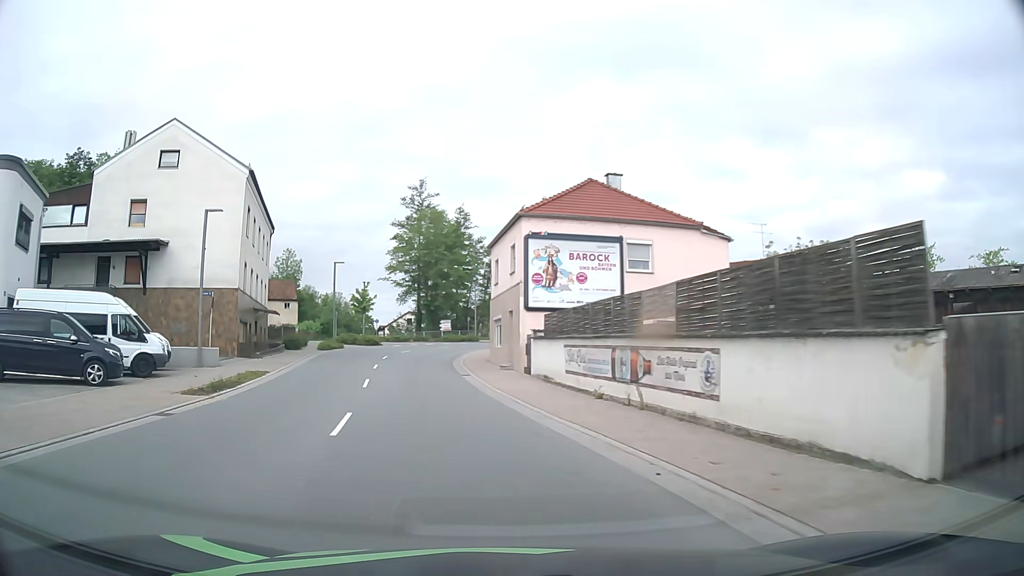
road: primary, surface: asphalt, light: Day
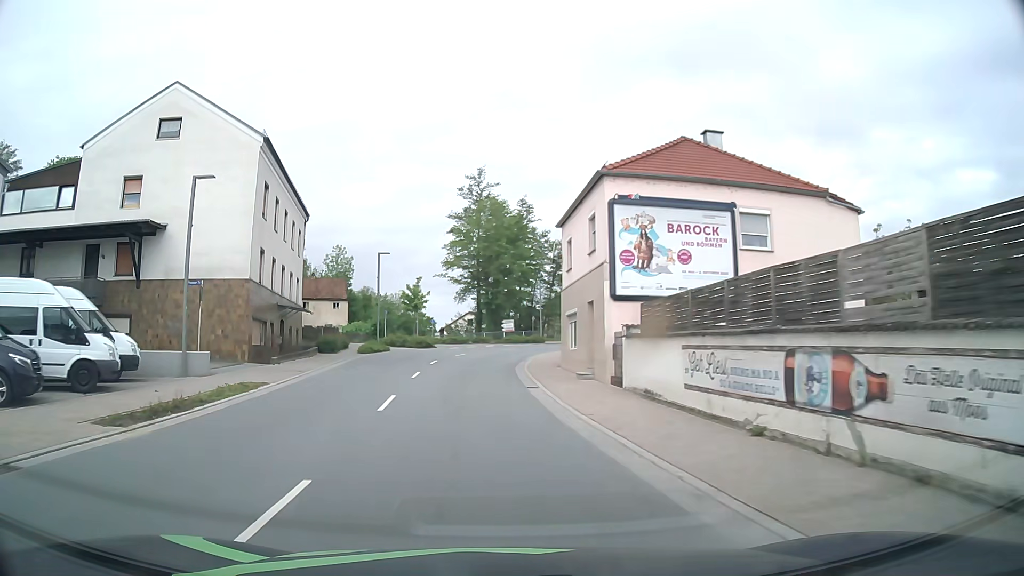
(-0.3, +6.5) m; -5°
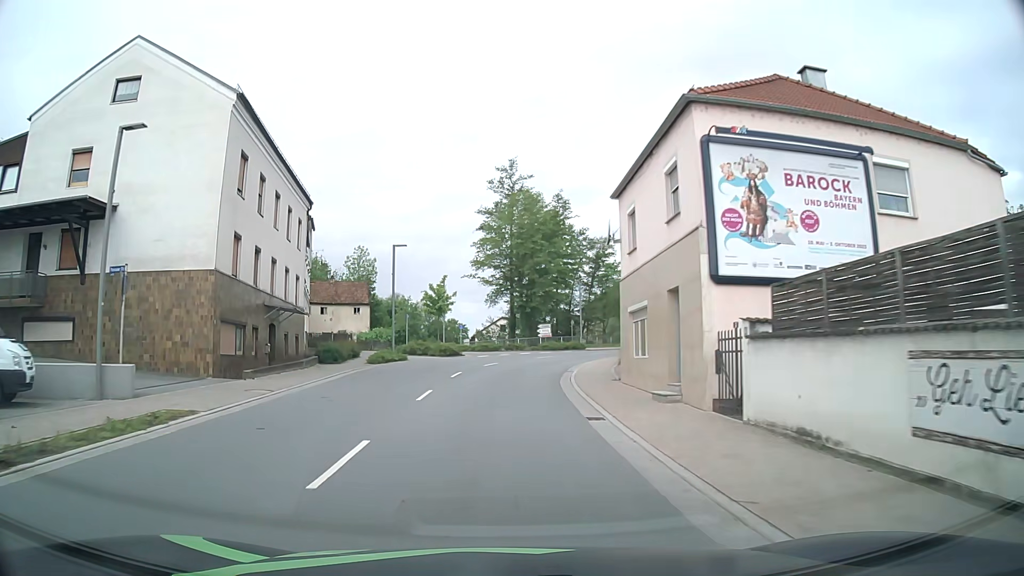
(-0.2, +6.5) m; -3°
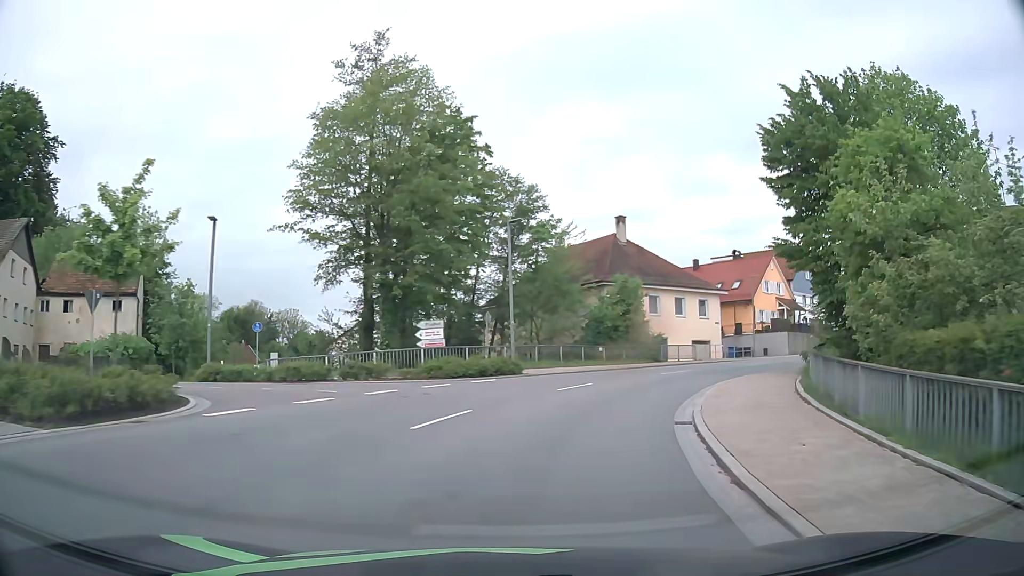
(+0.9, +32.1) m; +9°
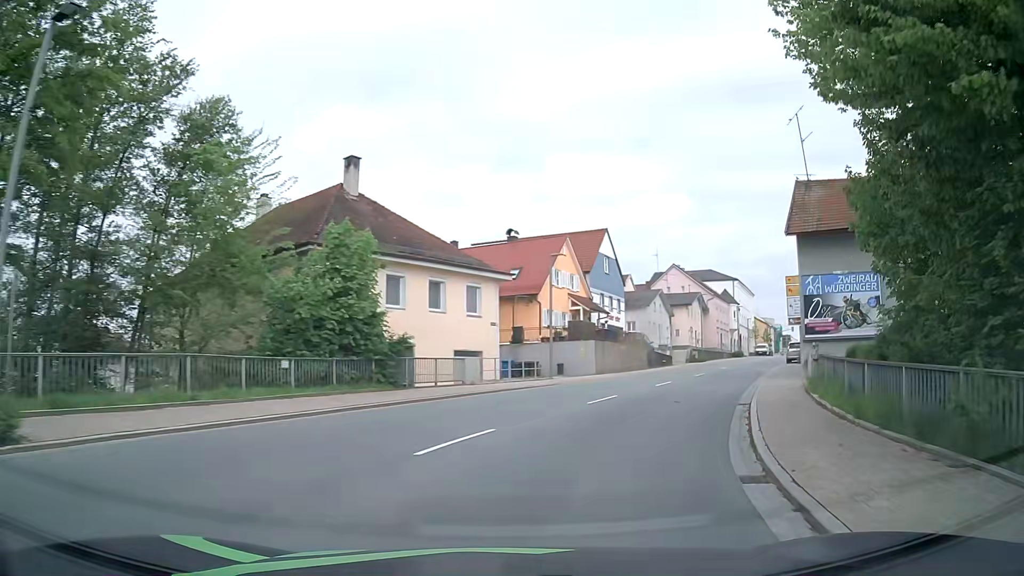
(+3.4, +18.3) m; +22°
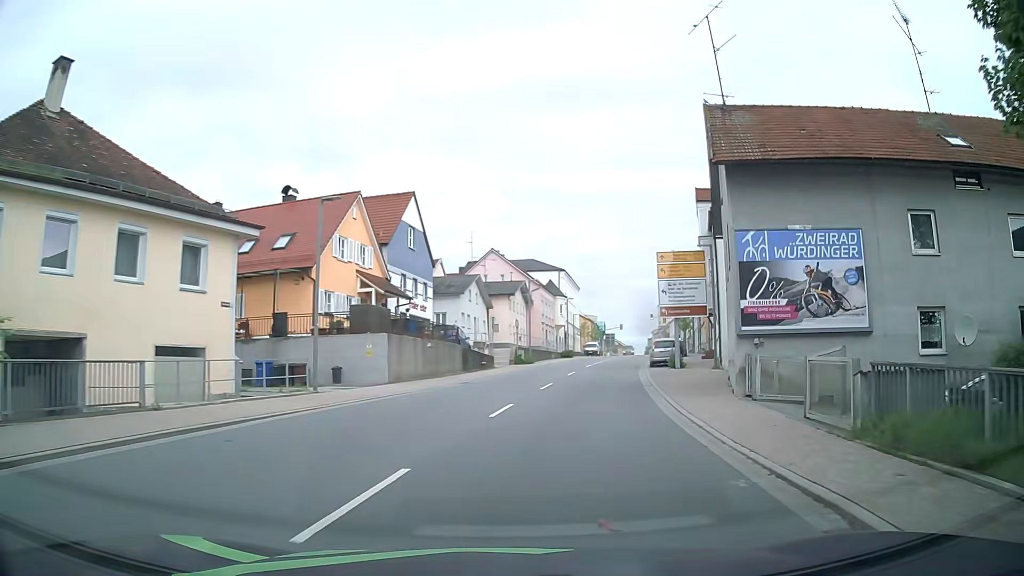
(+1.9, +12.2) m; +17°
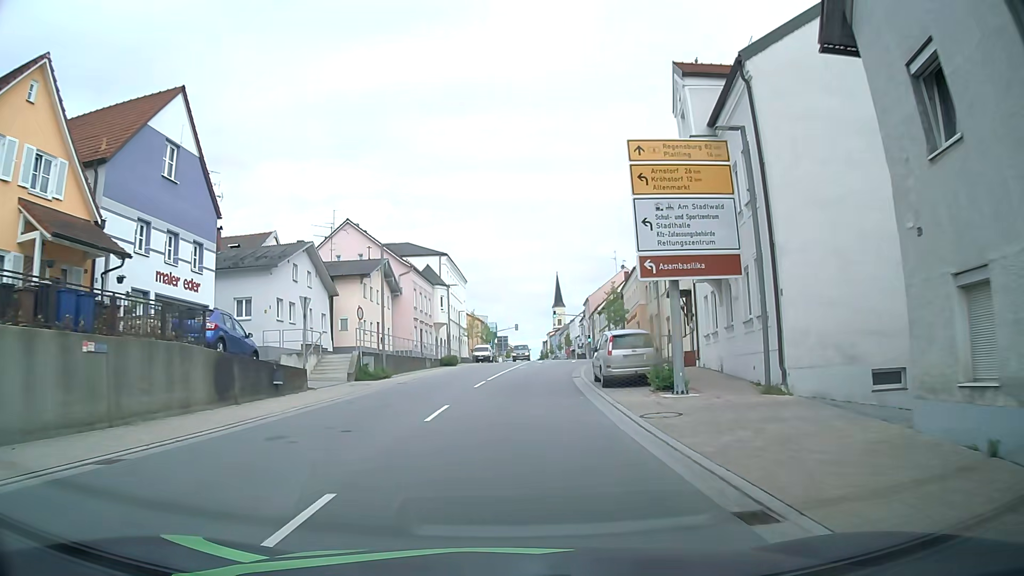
(+2.3, +19.1) m; +9°
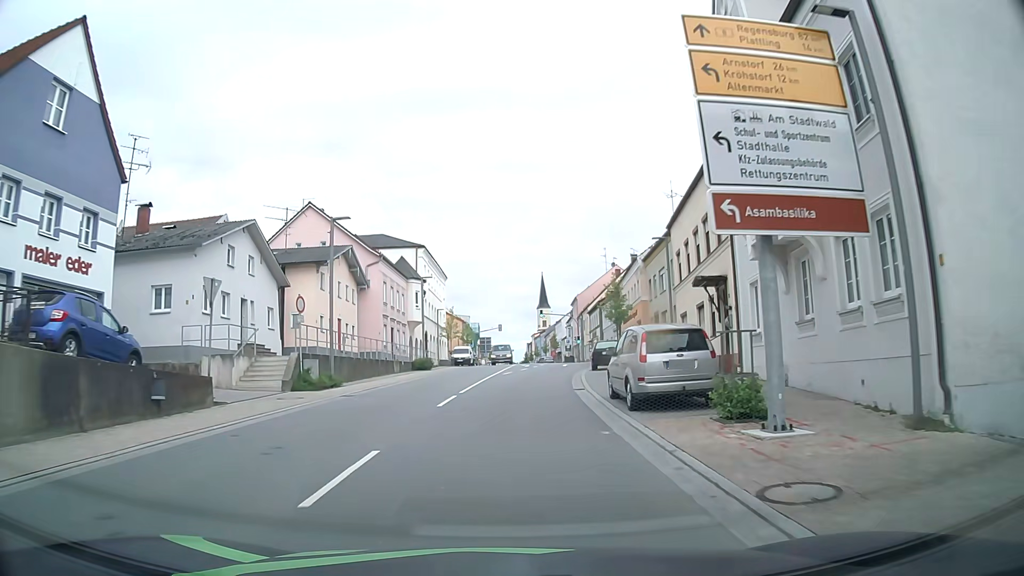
(+0.2, +6.6) m; +2°
